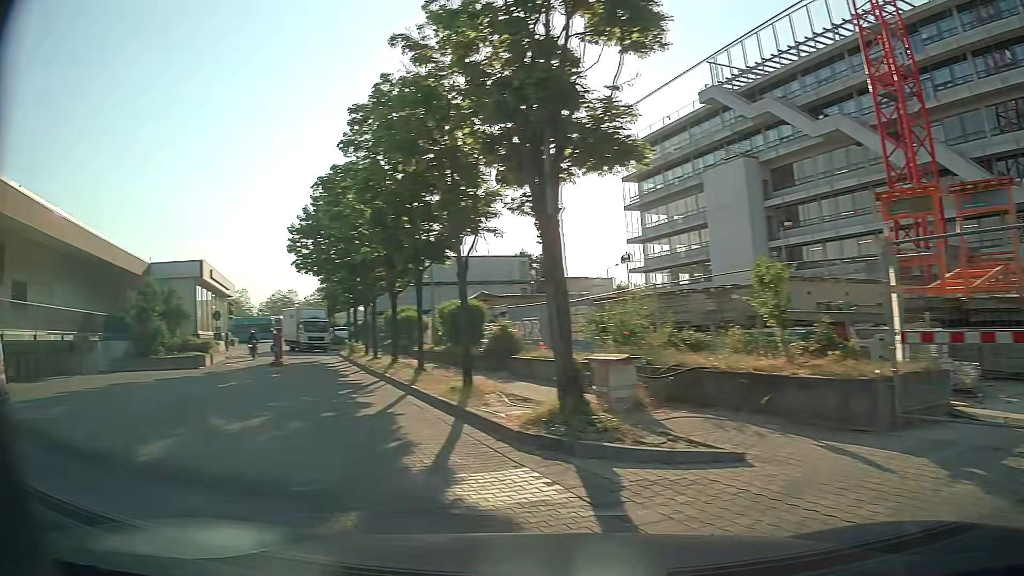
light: Day
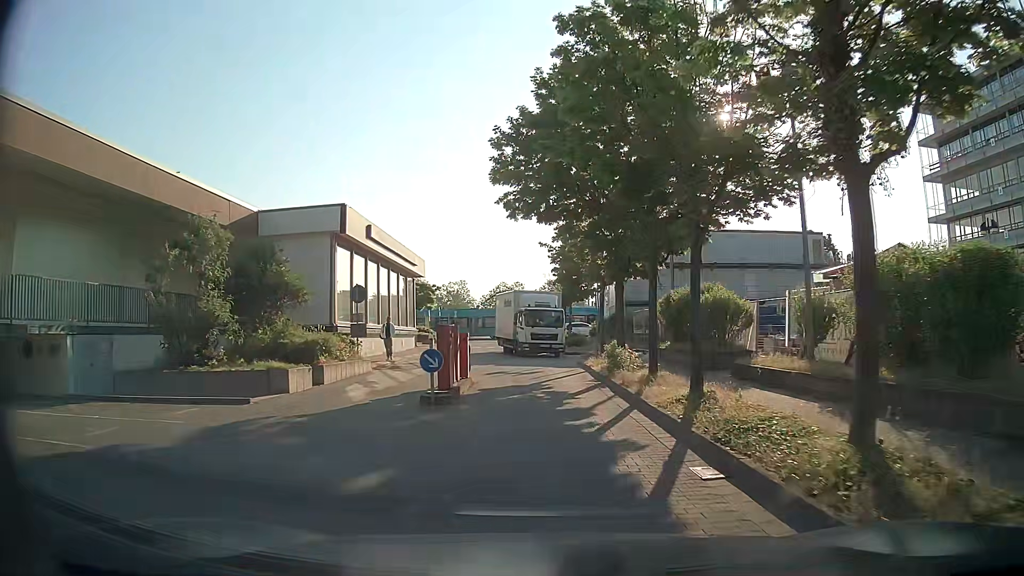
(-5.5, +17.0) m; -21°
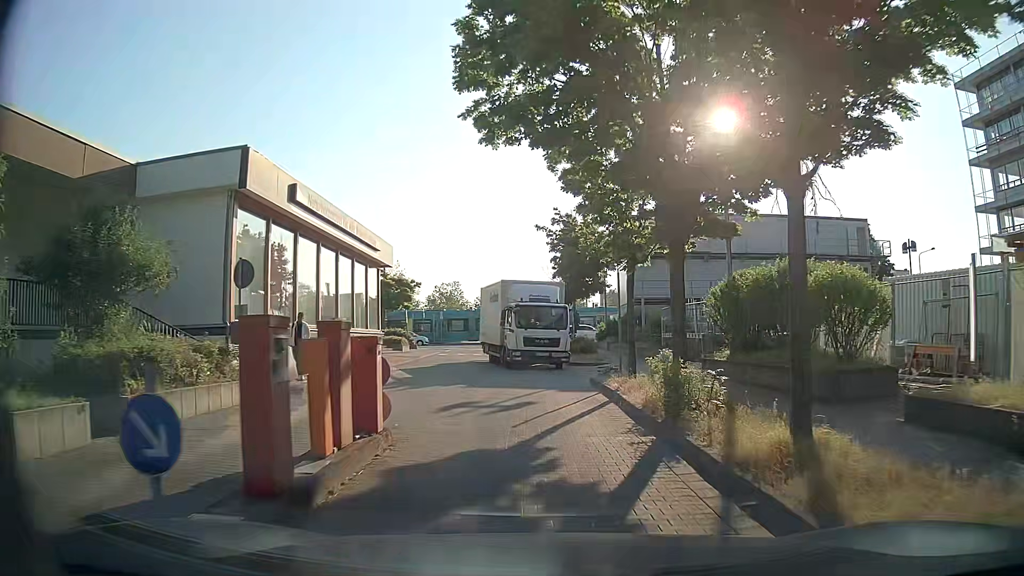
(0.0, +8.8) m; 0°
